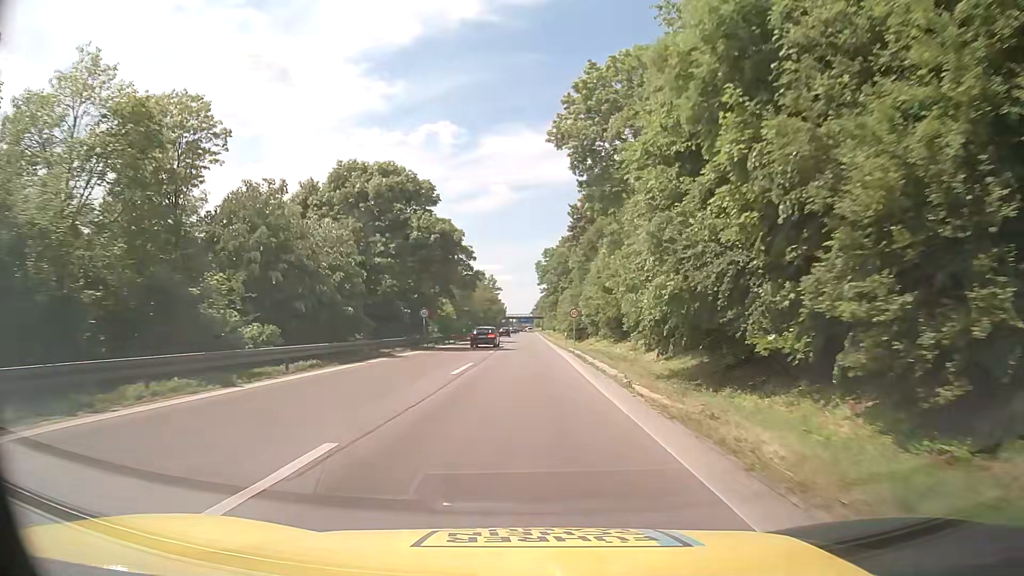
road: motorway_link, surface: asphalt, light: Day
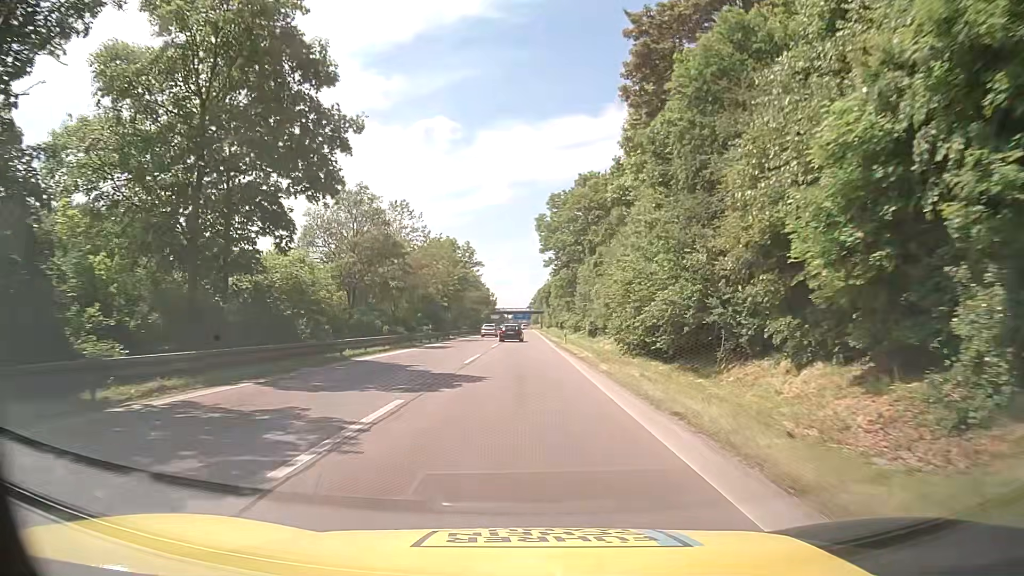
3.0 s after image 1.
(+0.1, +50.3) m; 0°
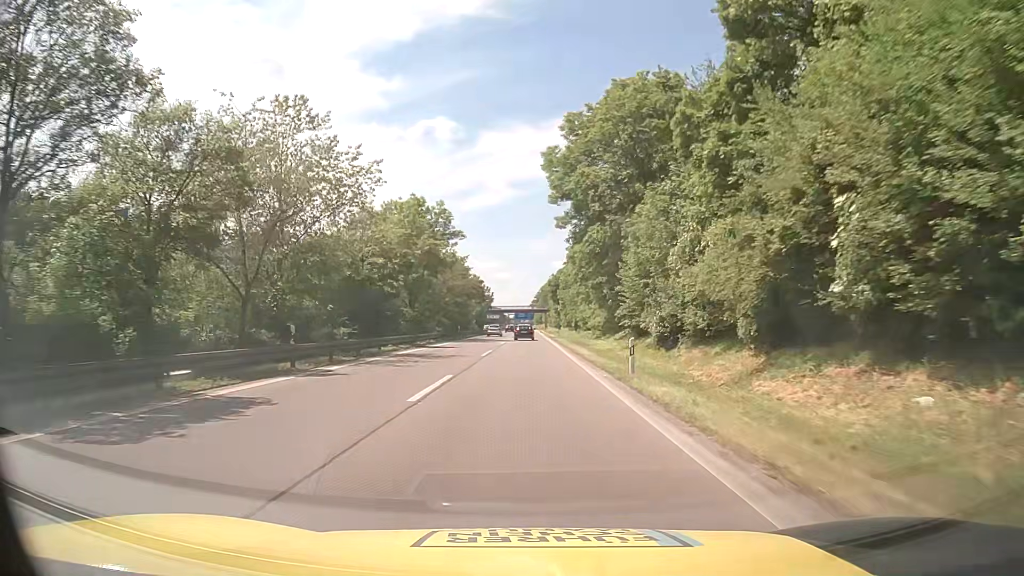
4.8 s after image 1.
(-0.2, +30.0) m; 0°
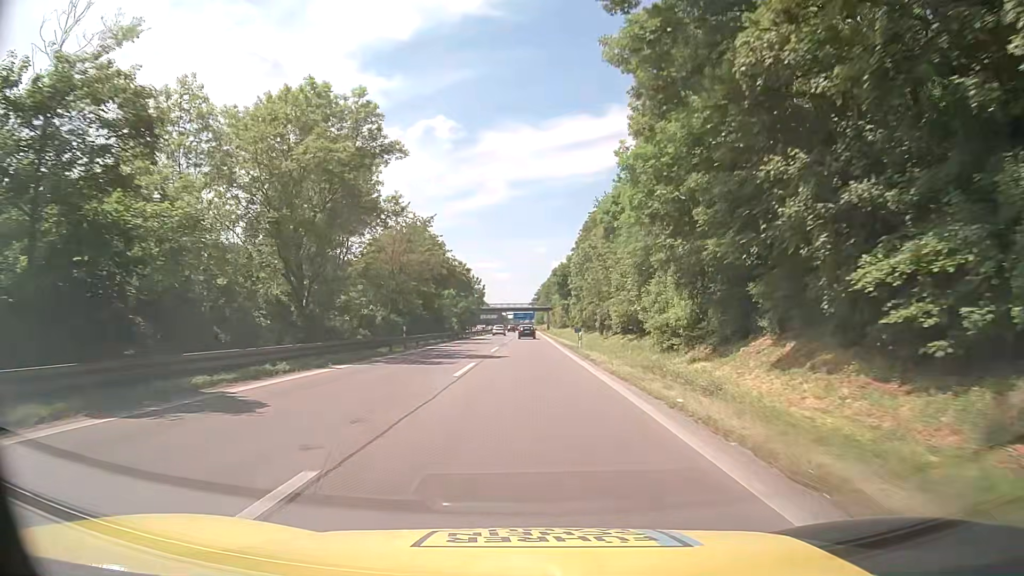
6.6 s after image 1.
(-0.1, +30.1) m; 0°
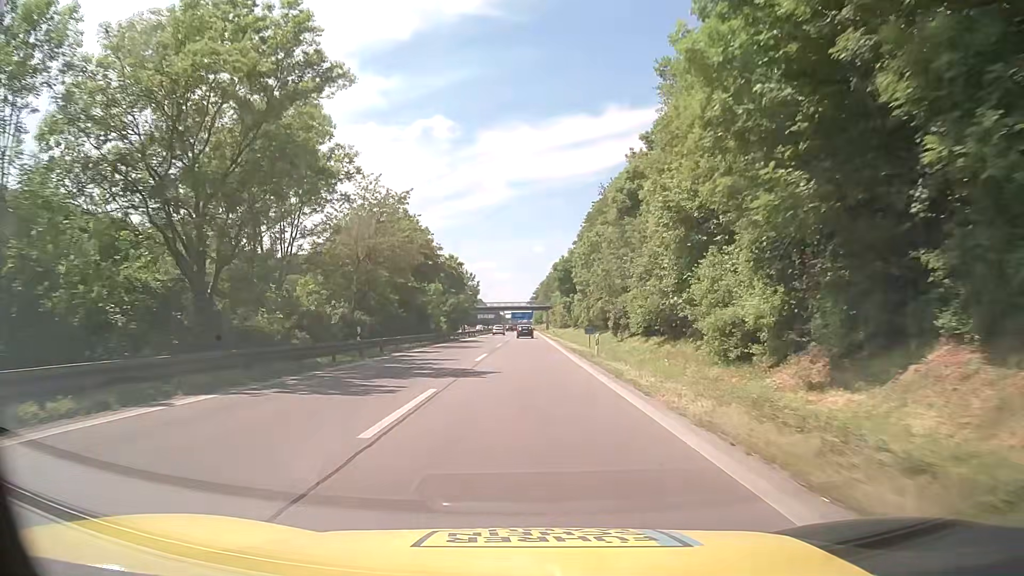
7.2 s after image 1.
(0.0, +10.0) m; 0°
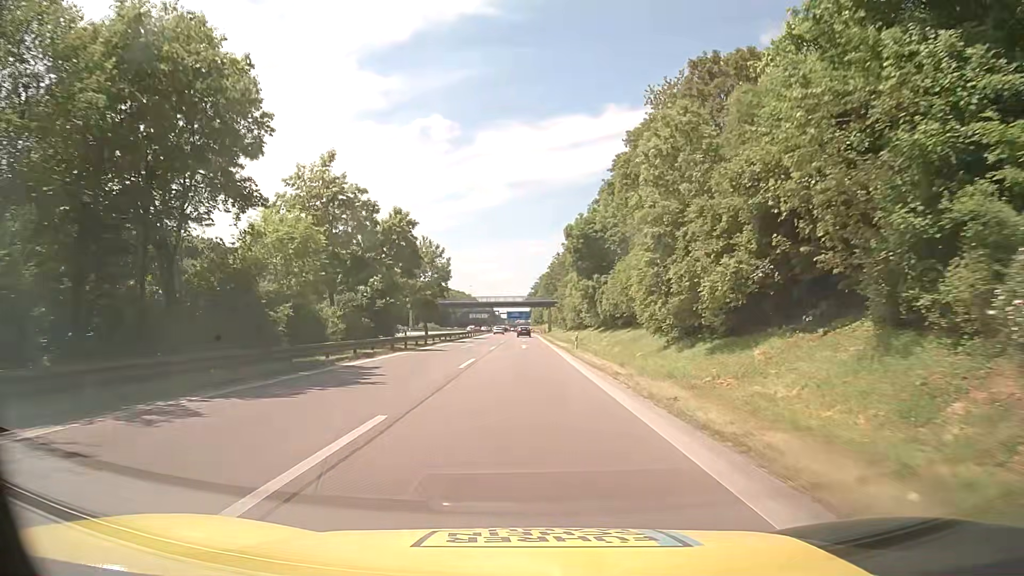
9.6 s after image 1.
(-0.2, +40.5) m; 0°
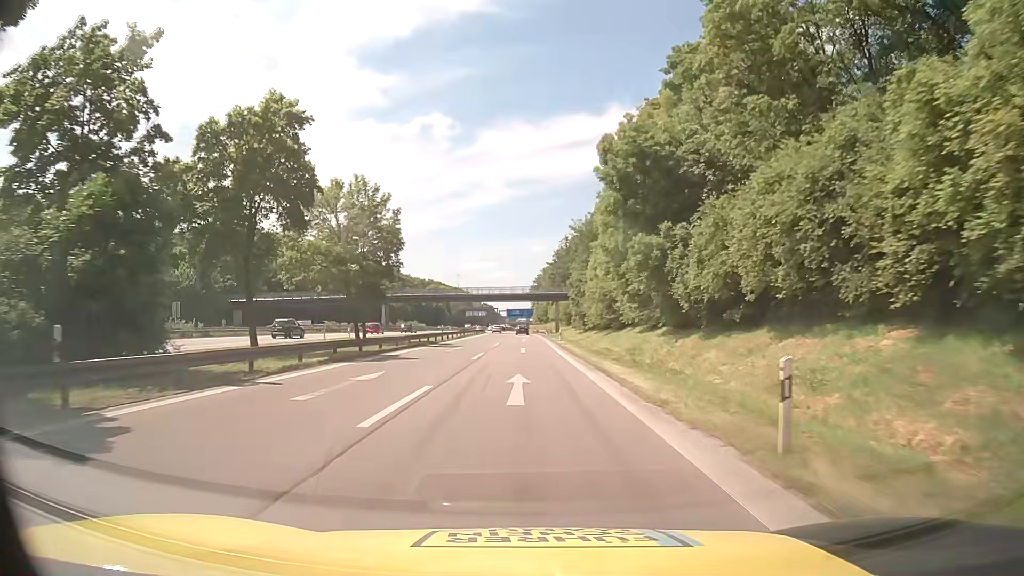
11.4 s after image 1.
(+0.1, +31.3) m; 0°
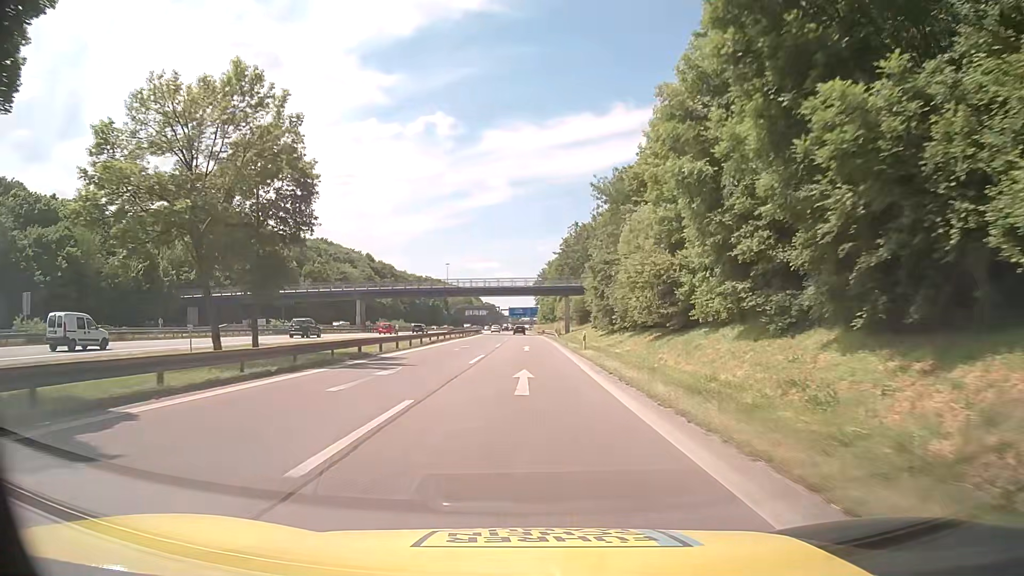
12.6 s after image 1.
(-0.1, +21.1) m; 0°
(0, +10) (0, +20) (0, +30) (0, +40) (0, +50) (0, +60) (-1, +70) (-1, +80) (-1, +90) (-2, +100) m
